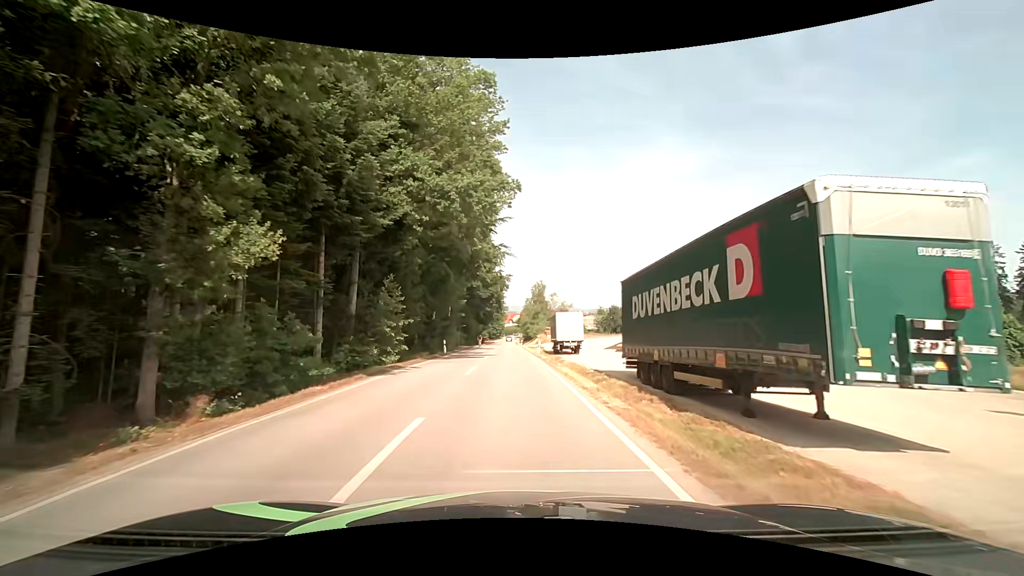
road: tertiary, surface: asphalt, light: Day
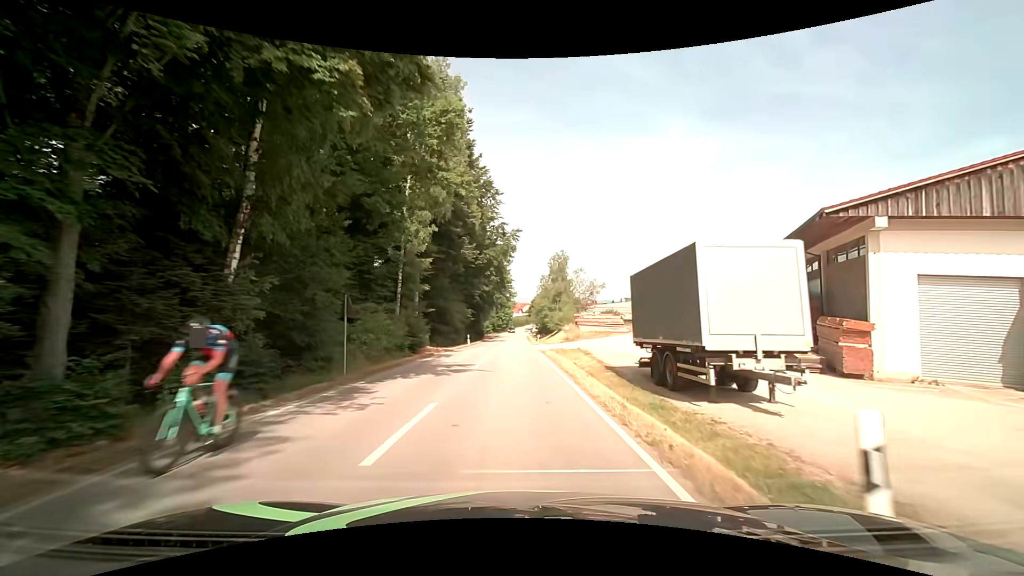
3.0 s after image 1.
(-0.1, +36.0) m; -1°
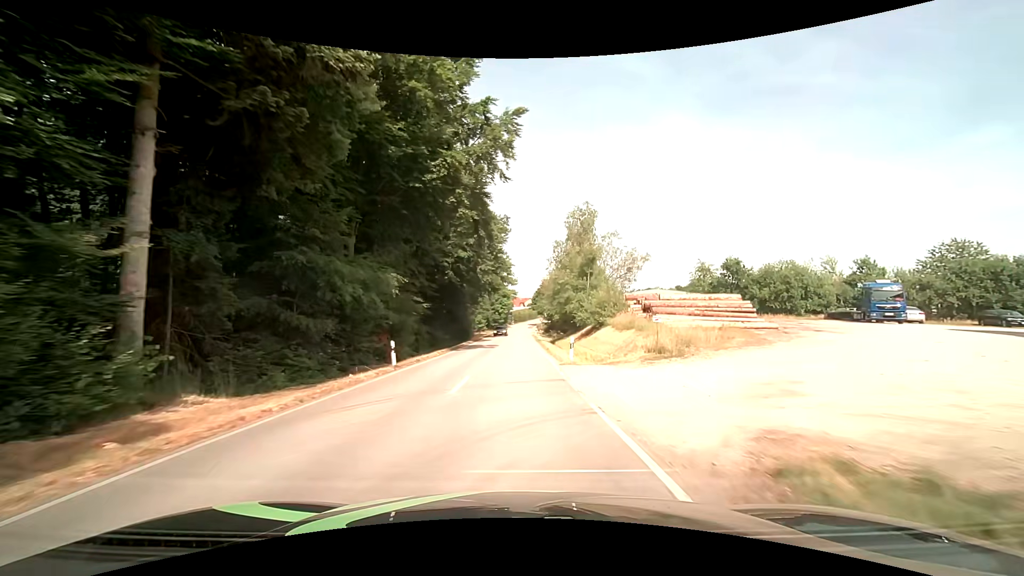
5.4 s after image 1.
(-0.1, +31.3) m; 0°
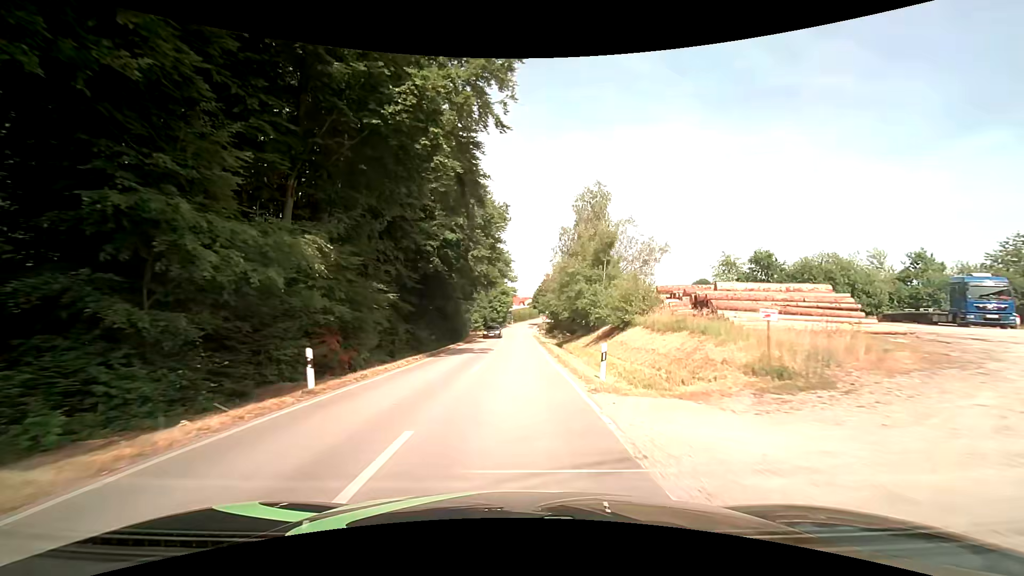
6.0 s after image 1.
(0.0, +7.8) m; 0°
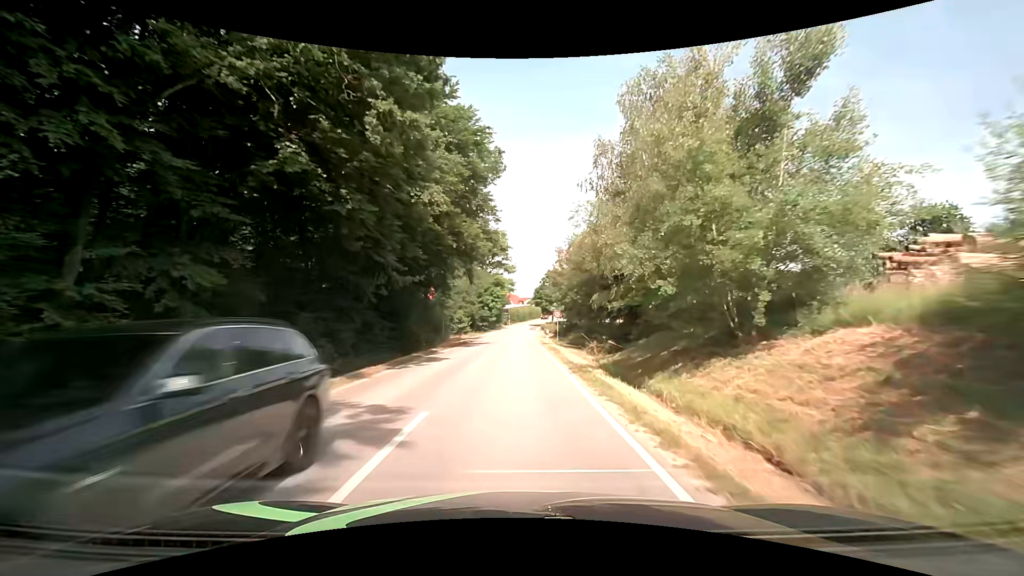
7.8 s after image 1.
(+0.1, +23.4) m; 0°
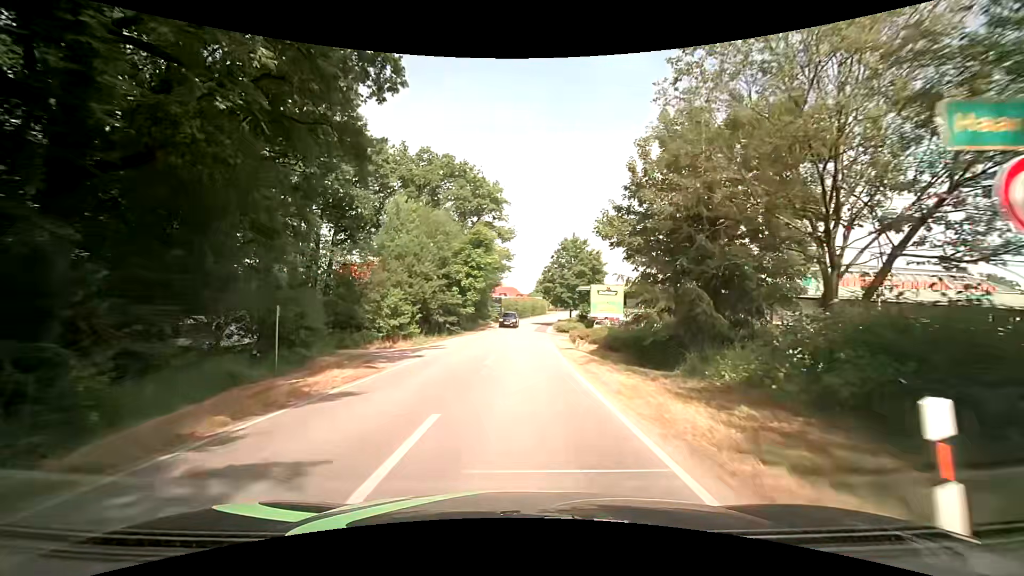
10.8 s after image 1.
(-0.3, +36.4) m; 0°
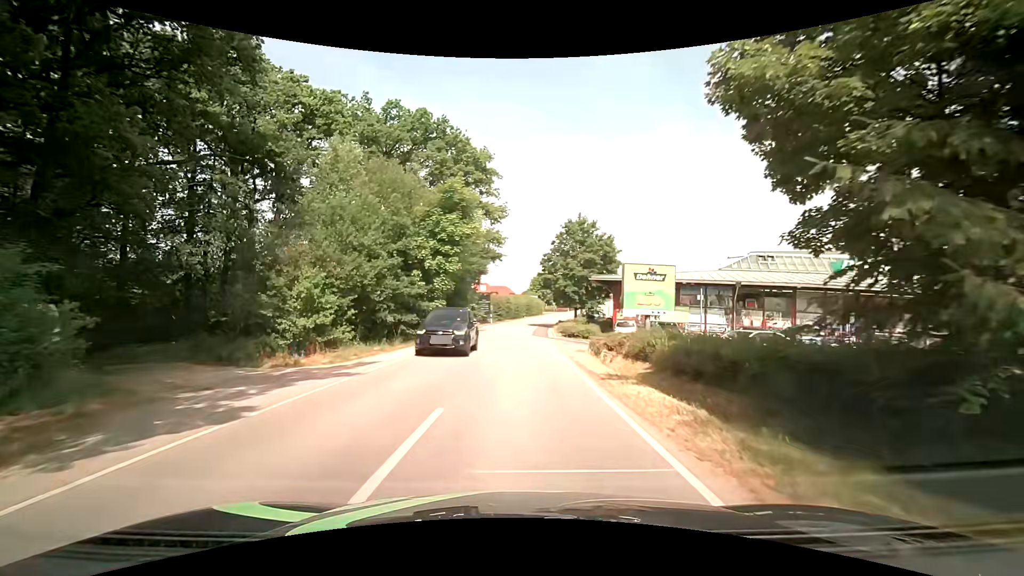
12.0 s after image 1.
(+0.1, +12.5) m; +1°
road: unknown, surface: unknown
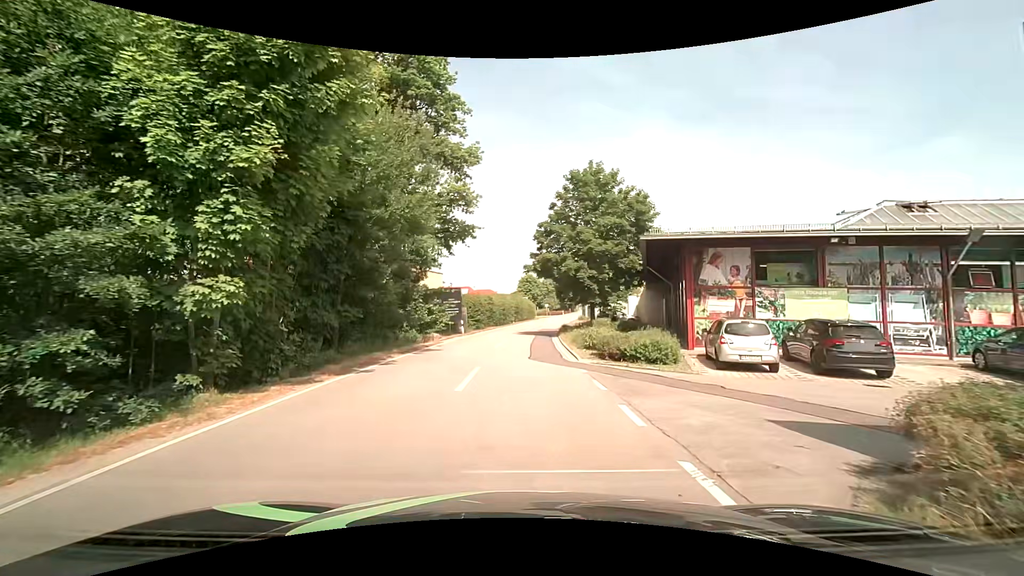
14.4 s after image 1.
(+0.2, +17.9) m; +2°
